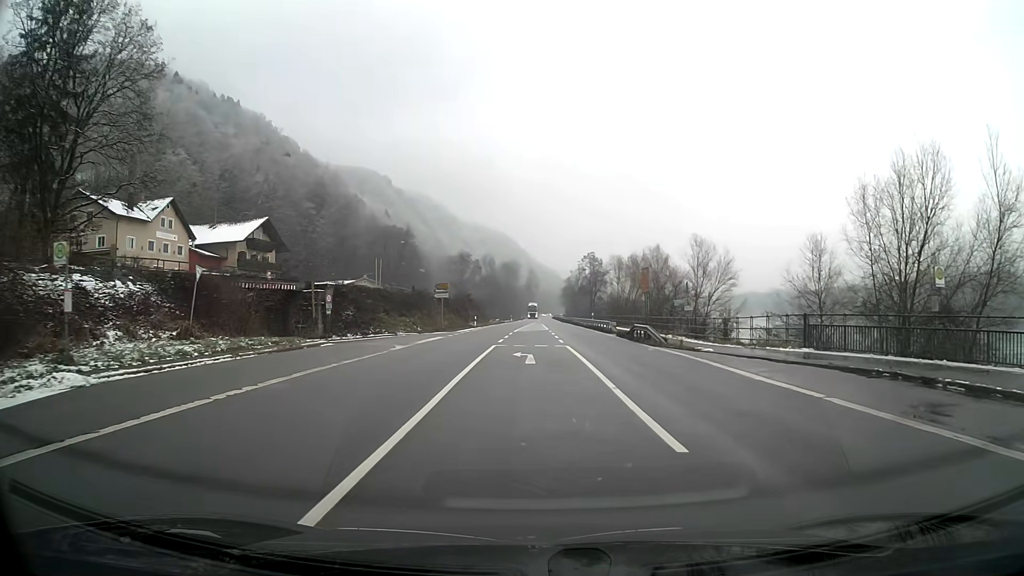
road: primary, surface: asphalt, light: Day
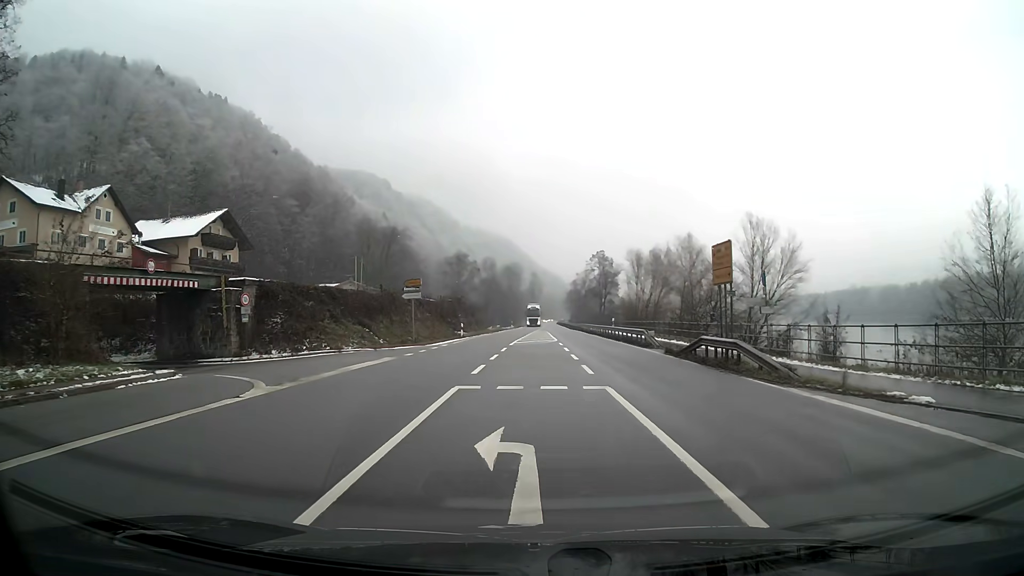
(0.0, +13.8) m; 0°
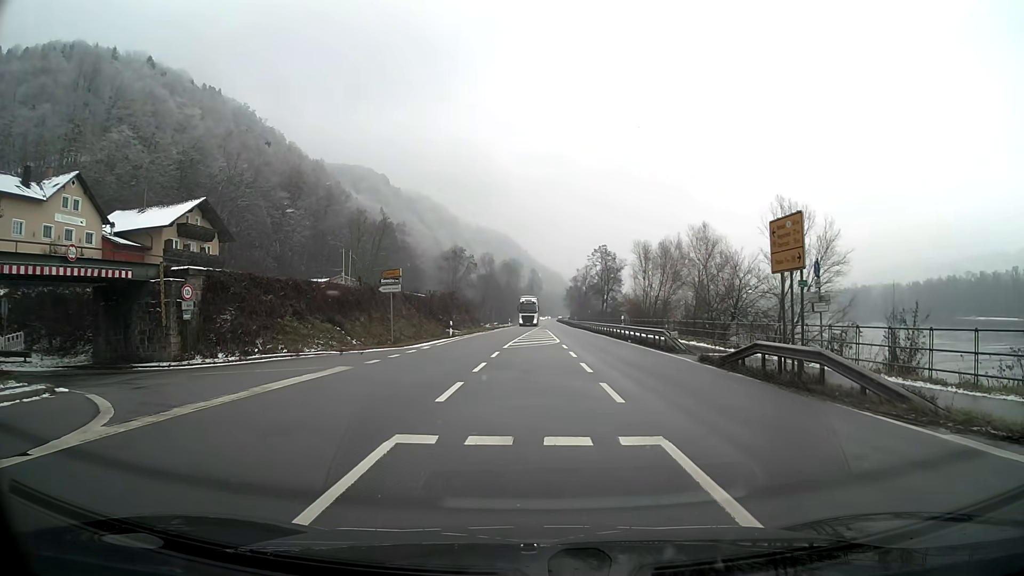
(0.0, +5.5) m; 0°
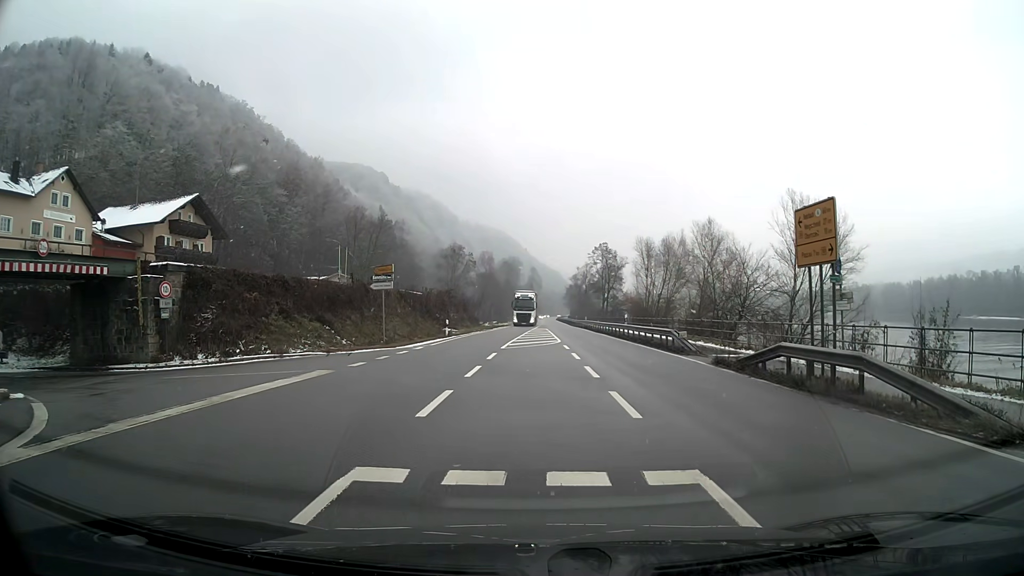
(0.0, +1.6) m; 0°
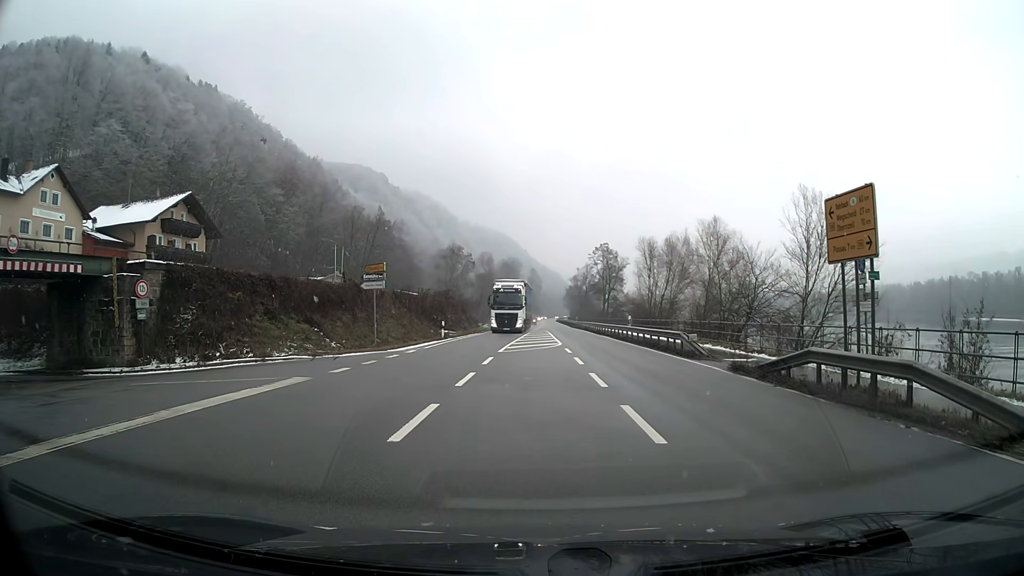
(0.0, +1.6) m; 0°
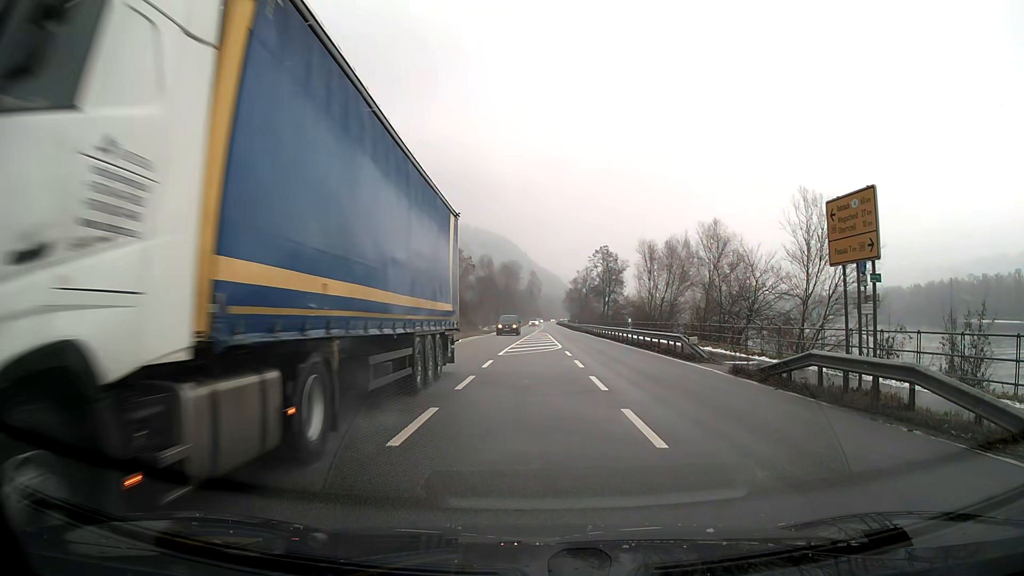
(0.0, +0.2) m; 0°
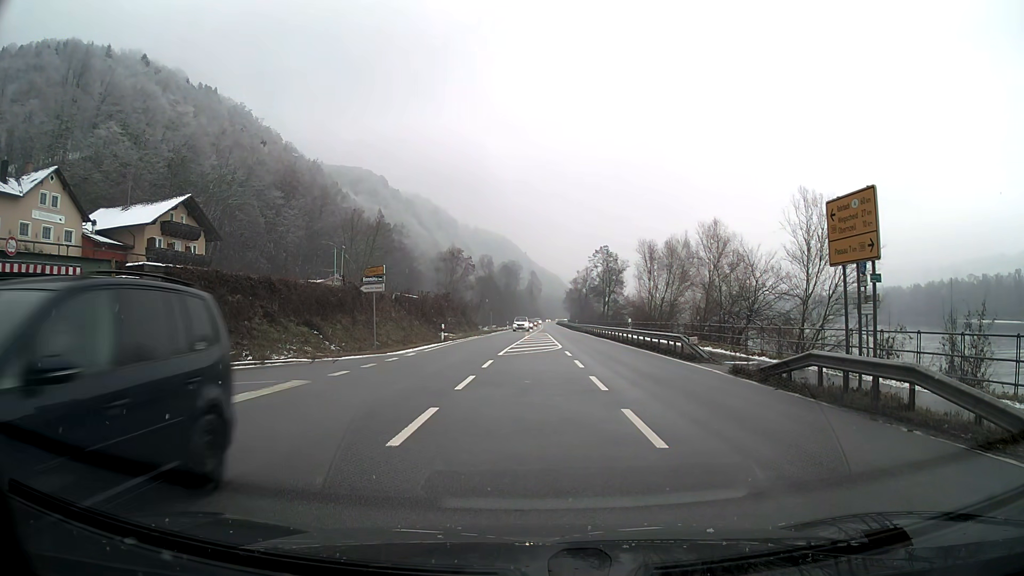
(0.0, 0.0) m; 0°
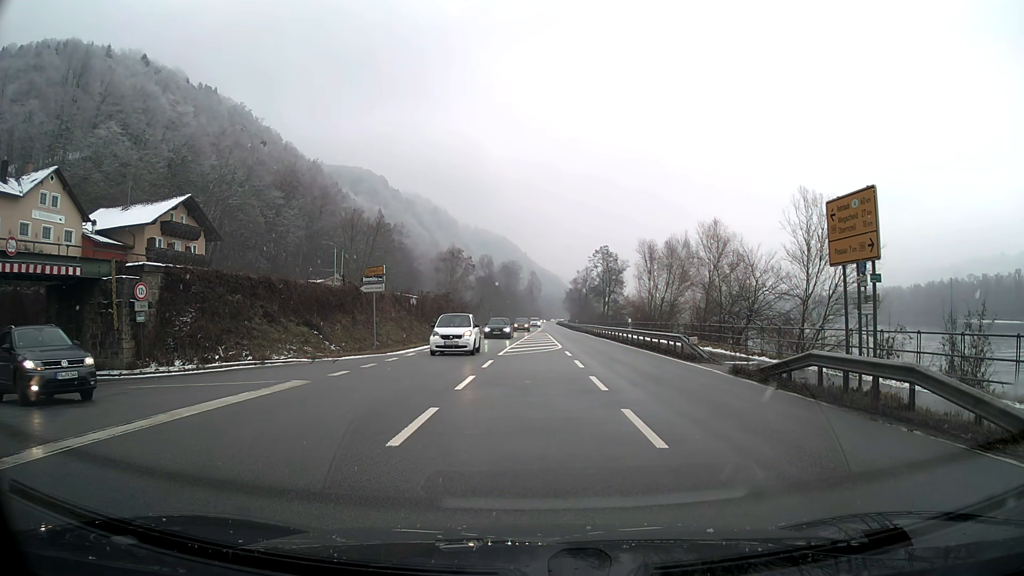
(0.0, 0.0) m; 0°
